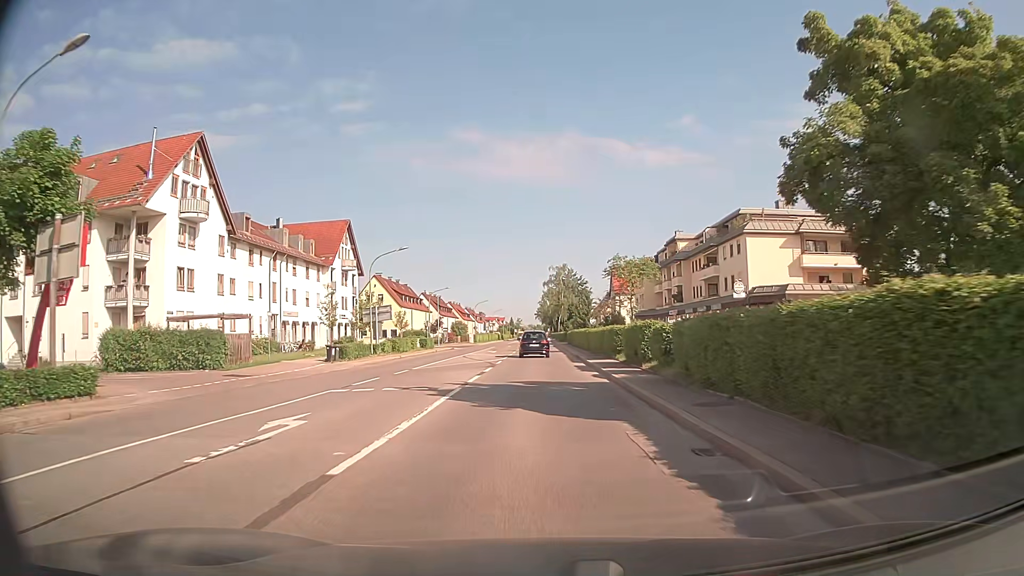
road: secondary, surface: asphalt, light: Day
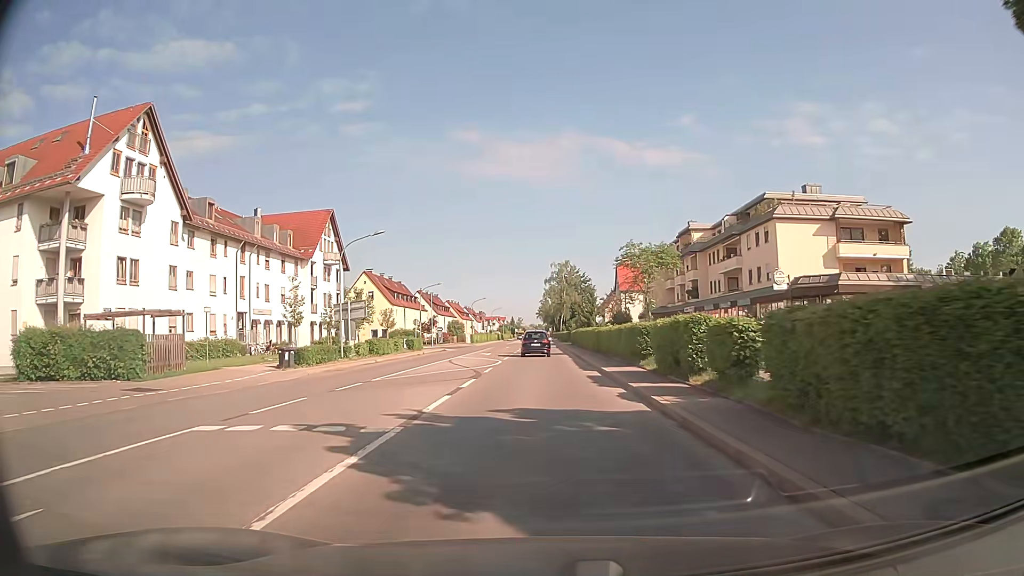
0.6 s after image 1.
(0.0, +7.2) m; 0°
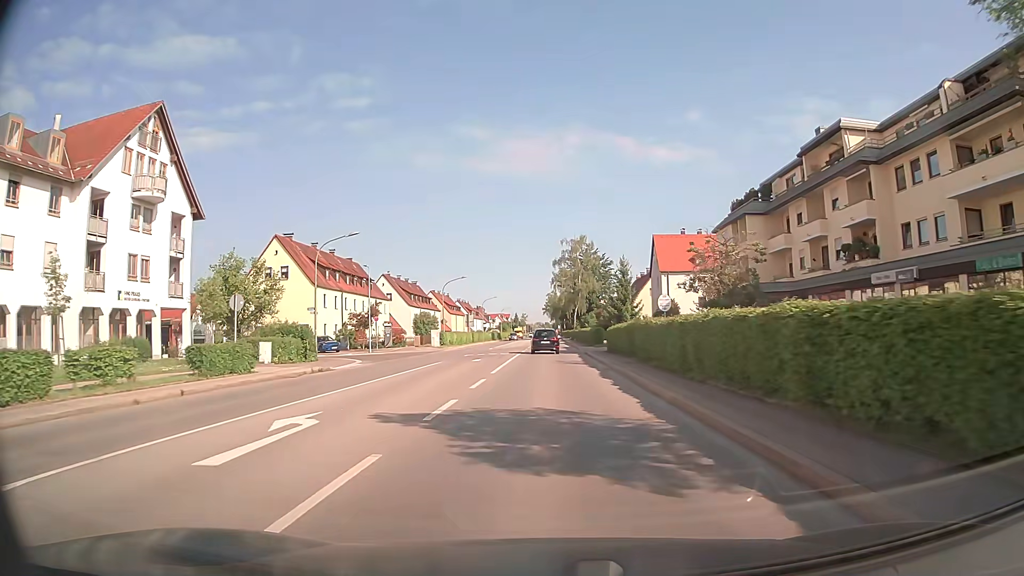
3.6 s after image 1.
(-0.1, +37.6) m; 0°
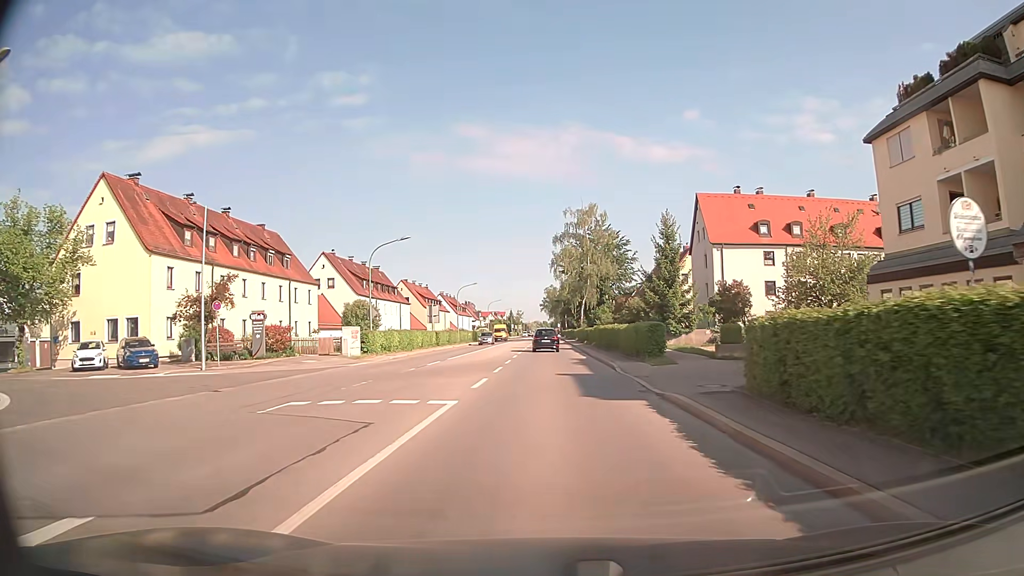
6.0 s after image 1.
(+0.1, +29.0) m; 0°
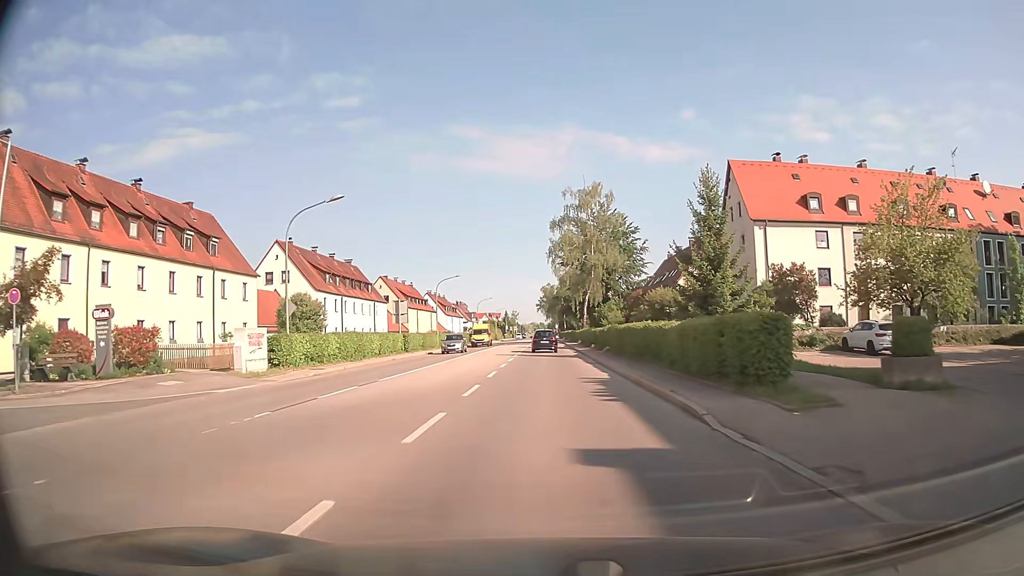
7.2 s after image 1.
(0.0, +13.6) m; 0°
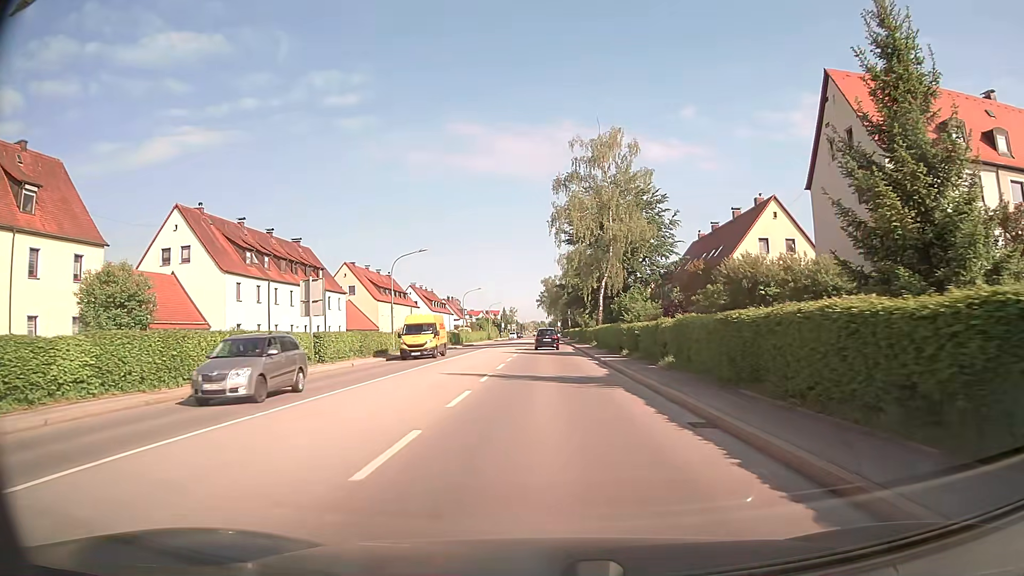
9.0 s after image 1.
(+0.1, +20.4) m; 0°
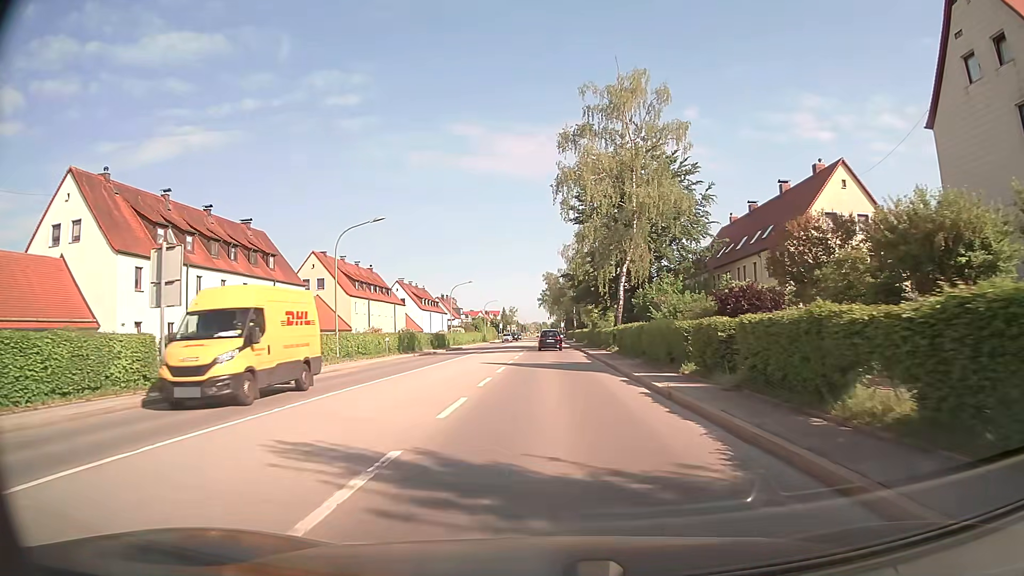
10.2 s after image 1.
(-0.1, +13.6) m; -1°
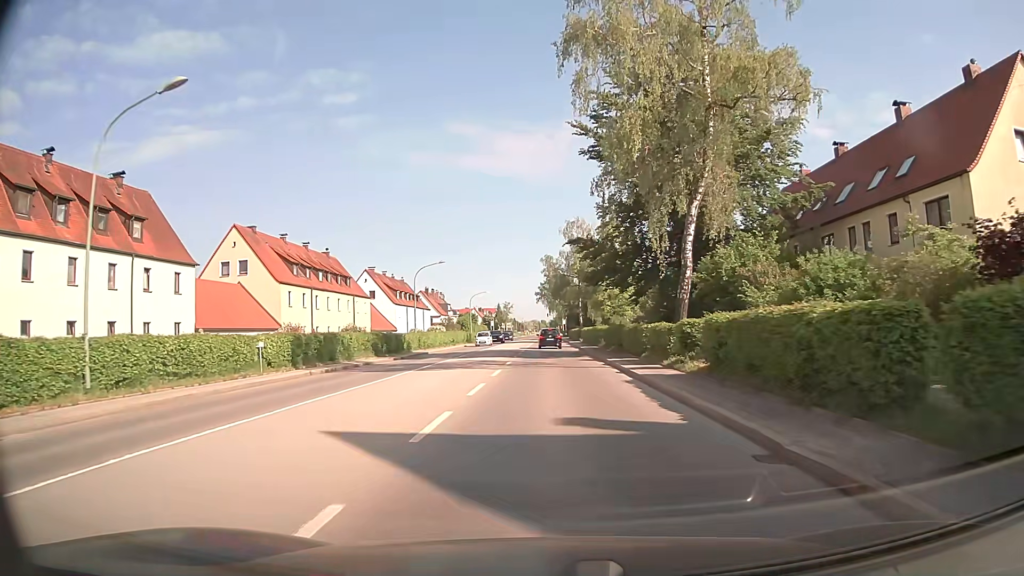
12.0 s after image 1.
(+0.1, +20.5) m; 0°
(0, +10) (0, +20) (0, +30) (0, +40) (0, +50) (0, +60) (0, +70) (0, +80) (0, +90) (0, +100) m
